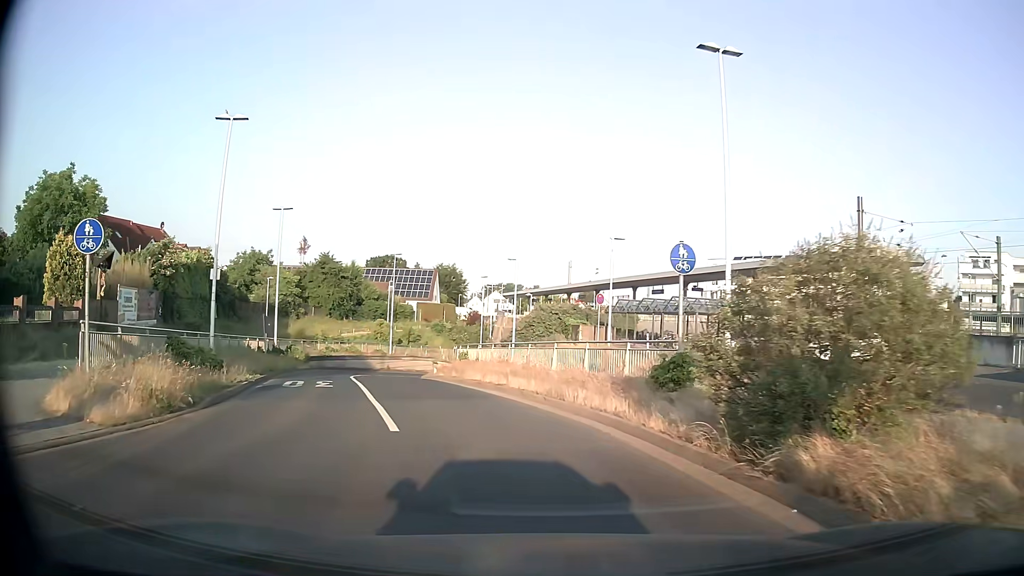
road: tertiary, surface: asphalt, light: Day
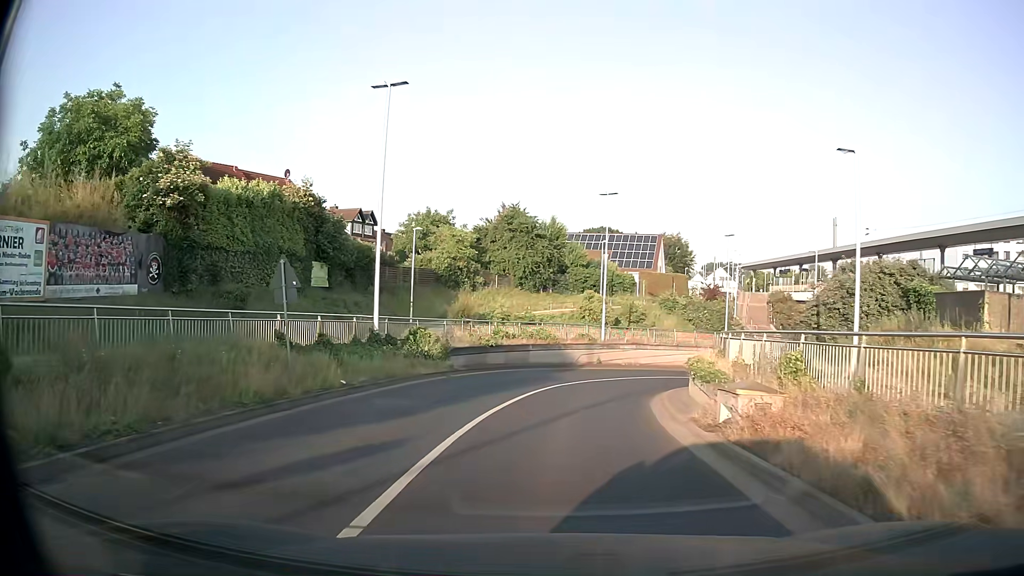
(-3.7, +20.4) m; -18°
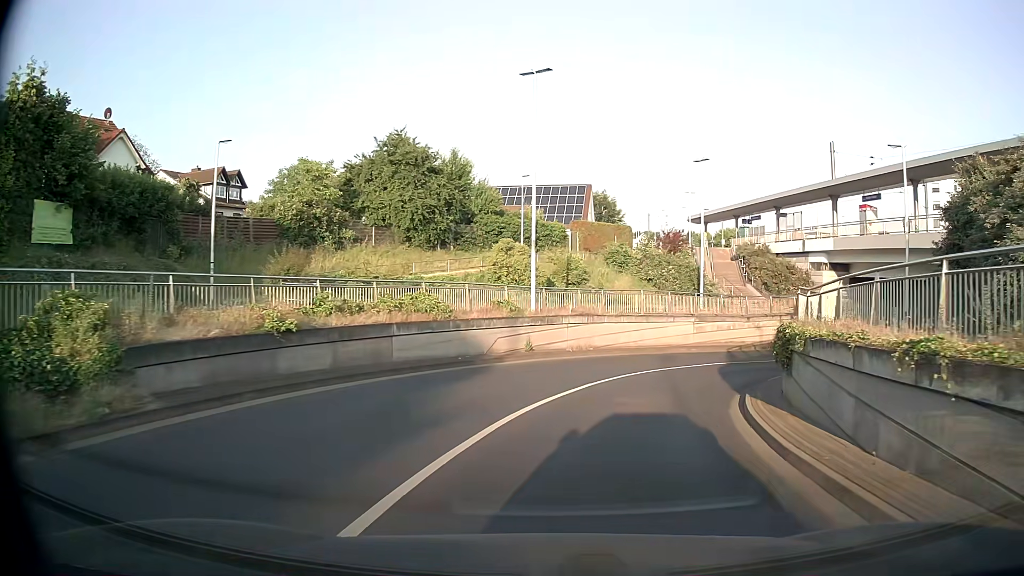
(+0.9, +17.5) m; +8°
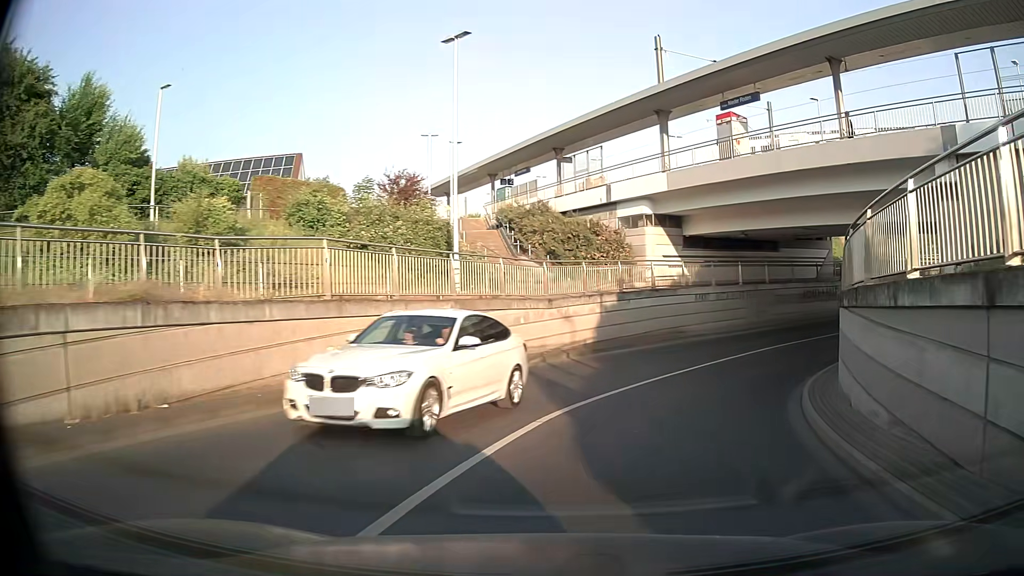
(+2.9, +18.8) m; +22°
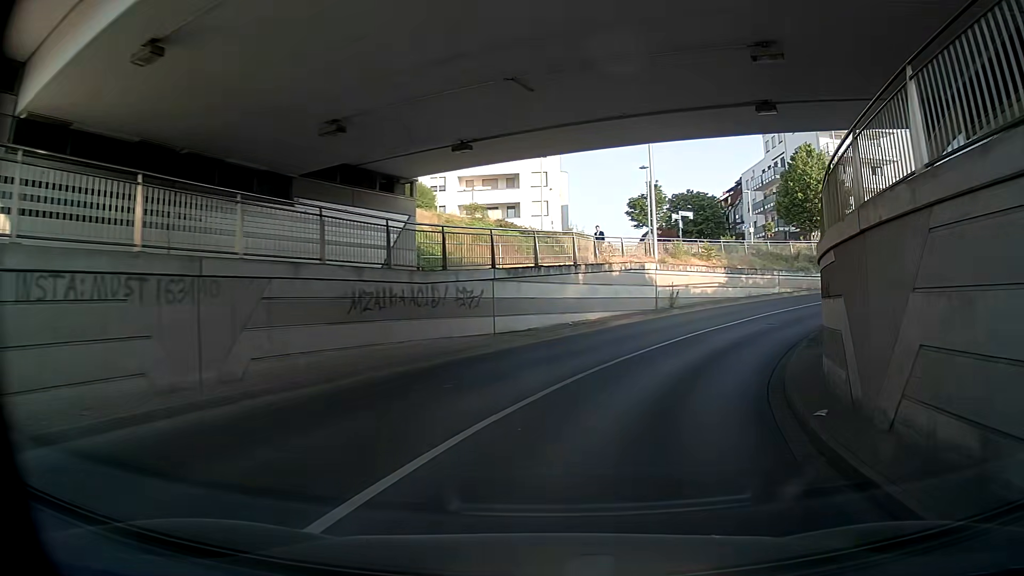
(+8.1, +23.7) m; +40°
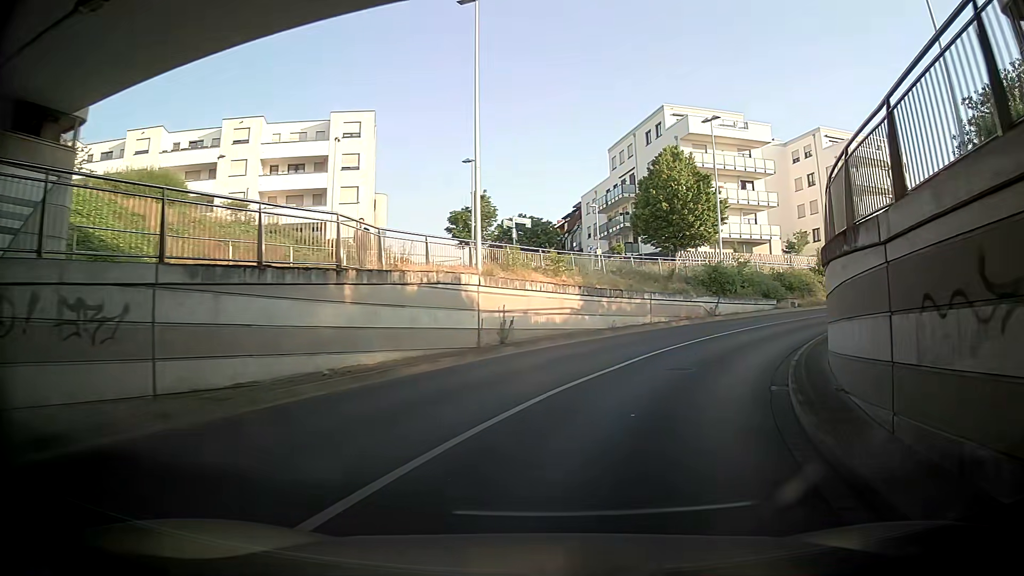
(+1.1, +10.3) m; +14°
